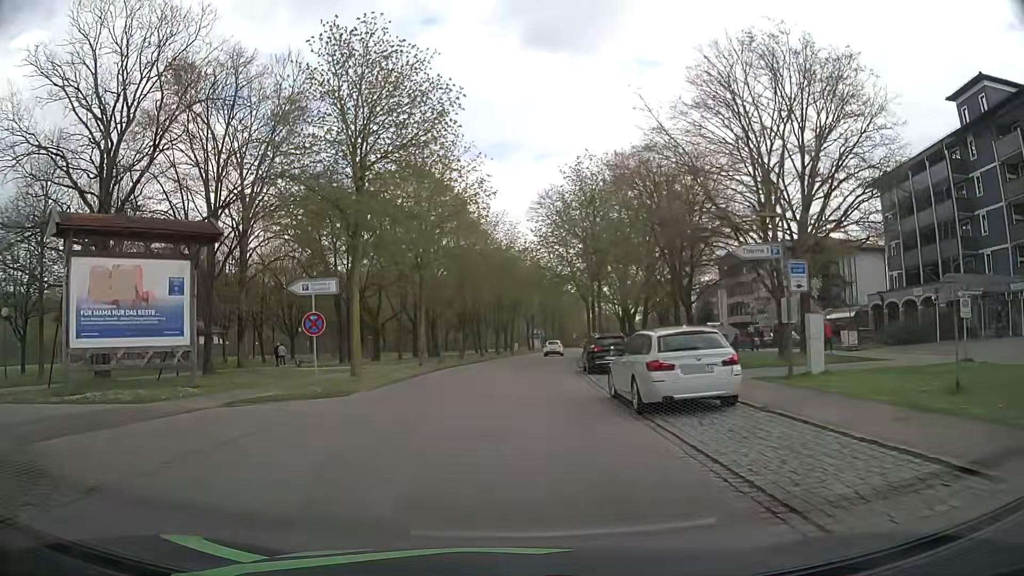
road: residential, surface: asphalt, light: Day
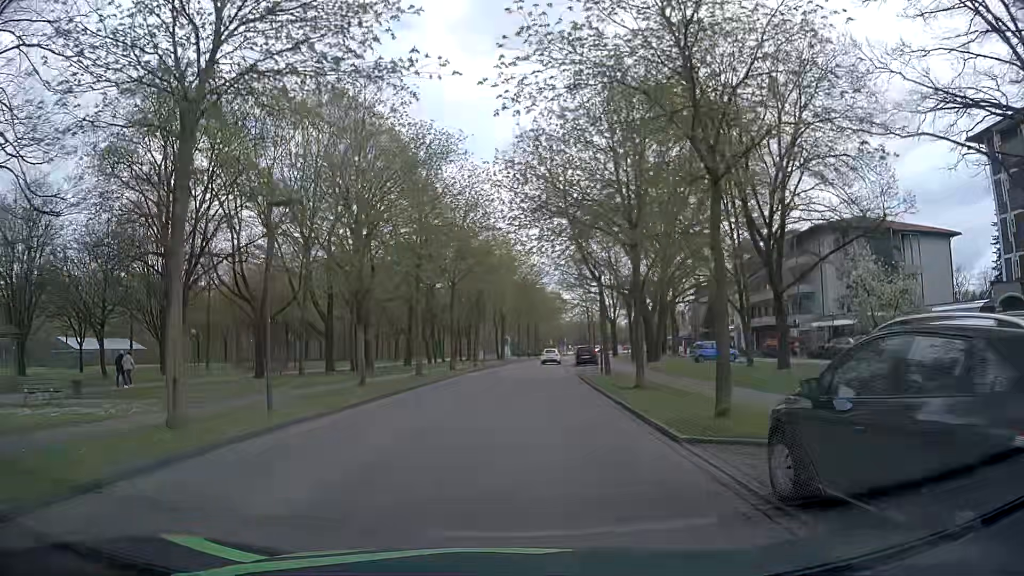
(+0.6, +21.8) m; +3°
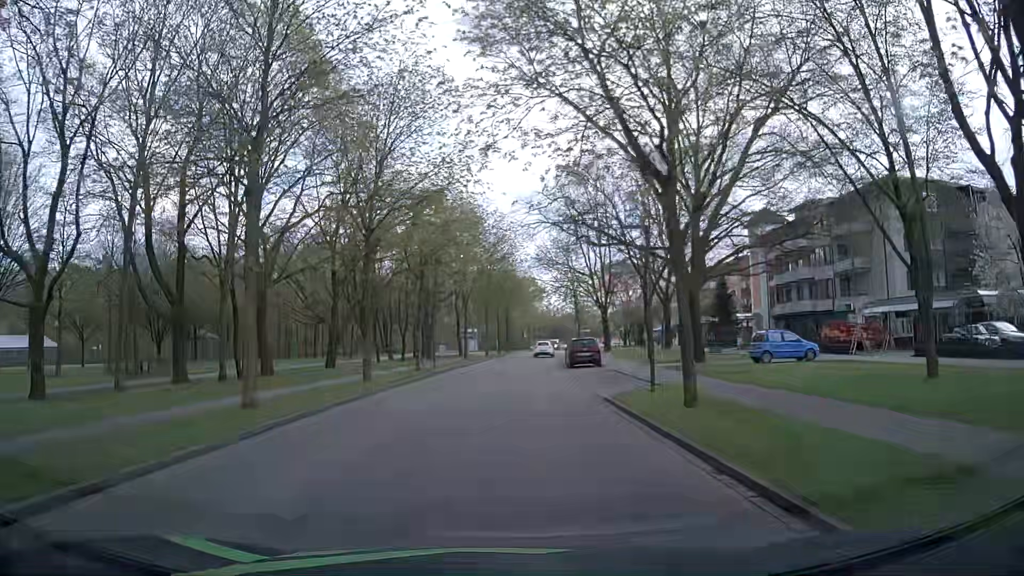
(+0.5, +17.5) m; +4°
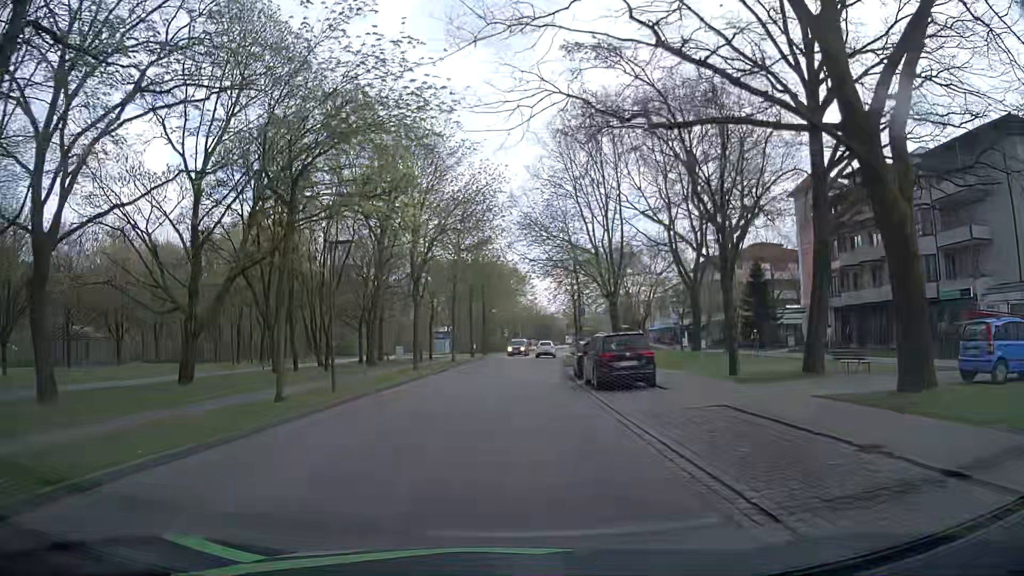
(0.0, +17.9) m; +1°
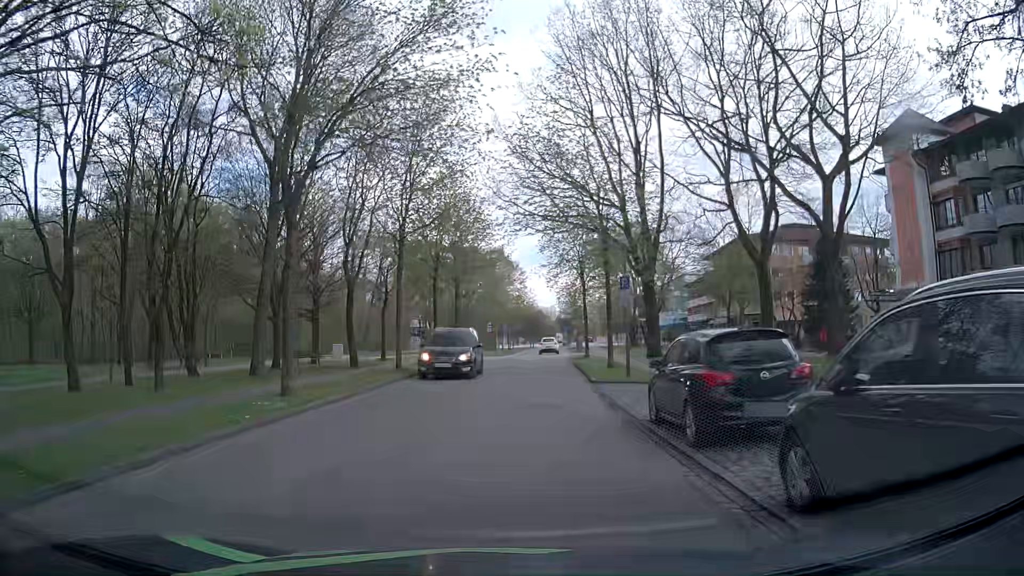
(+0.4, +17.5) m; -1°
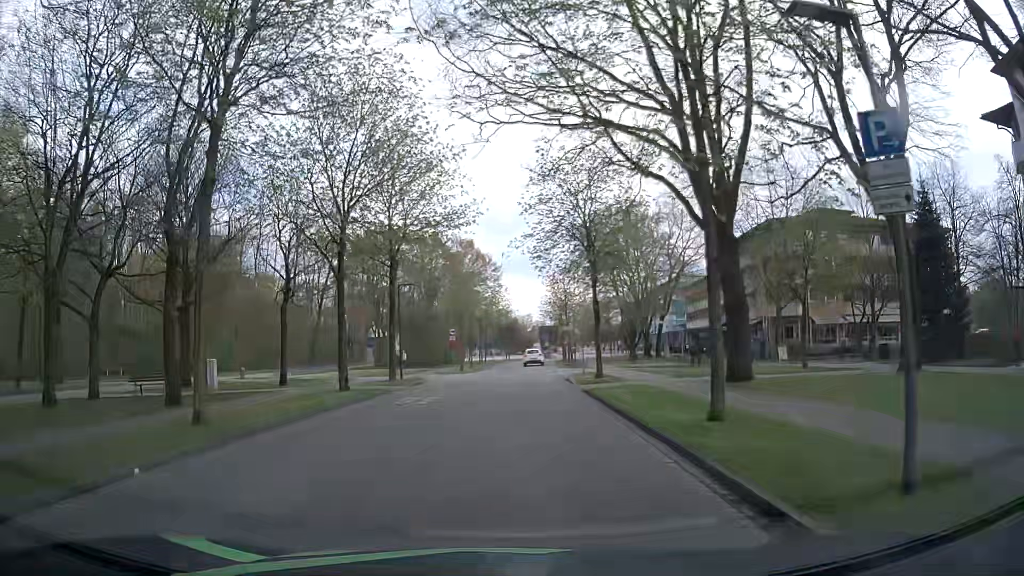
(+1.0, +16.2) m; +3°
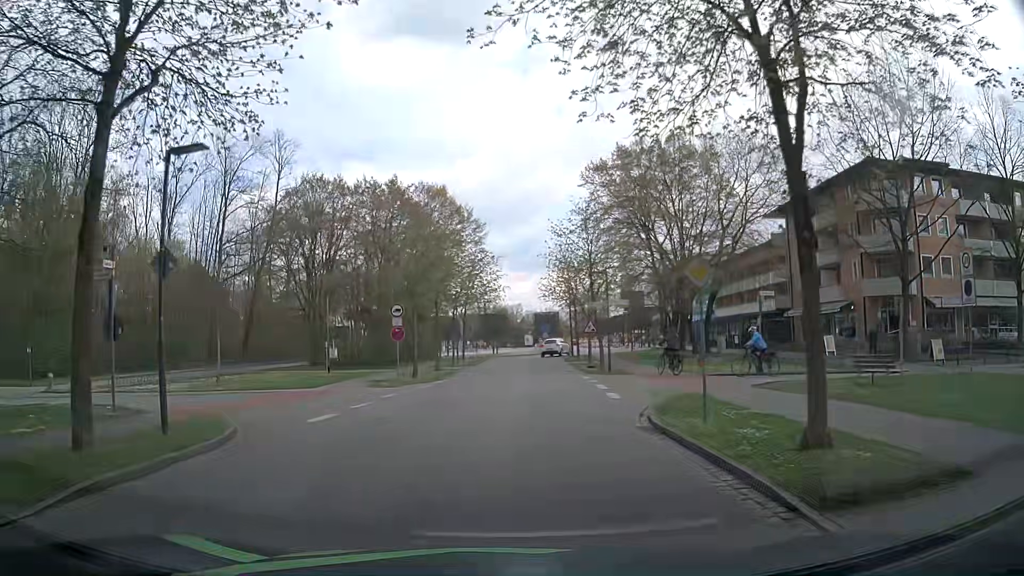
(+0.9, +20.5) m; +4°
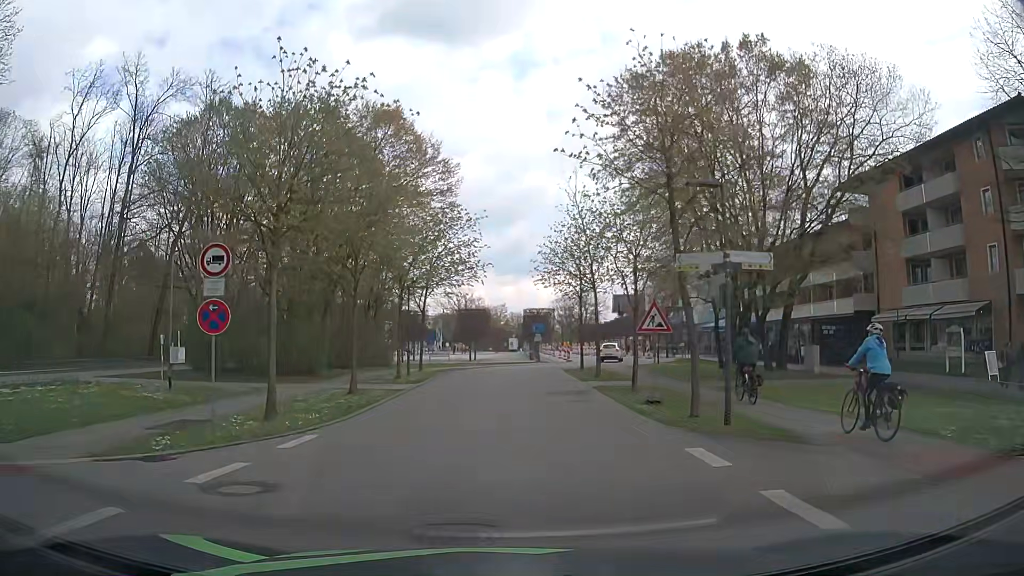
(0.0, +17.0) m; 0°
